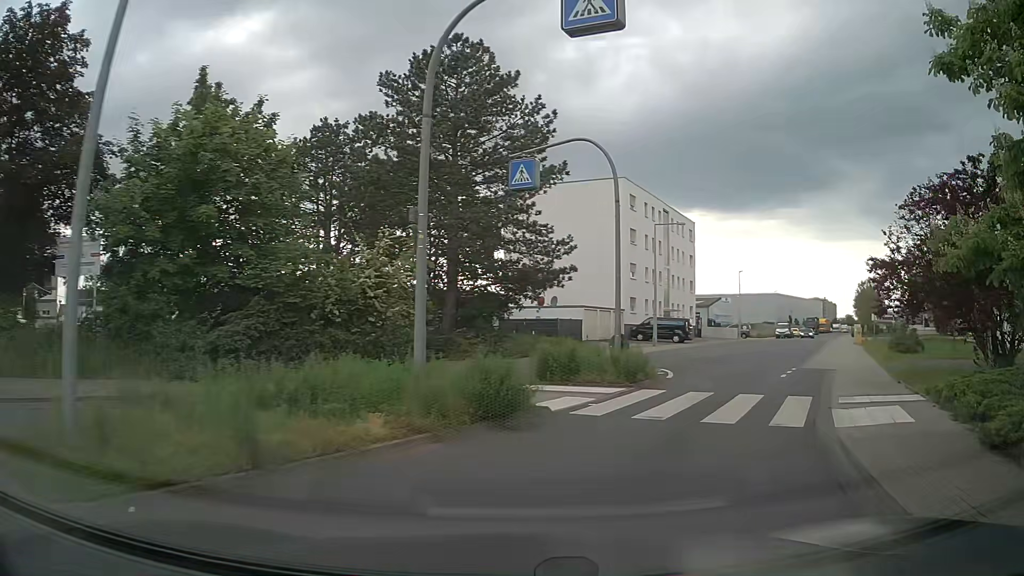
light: Day
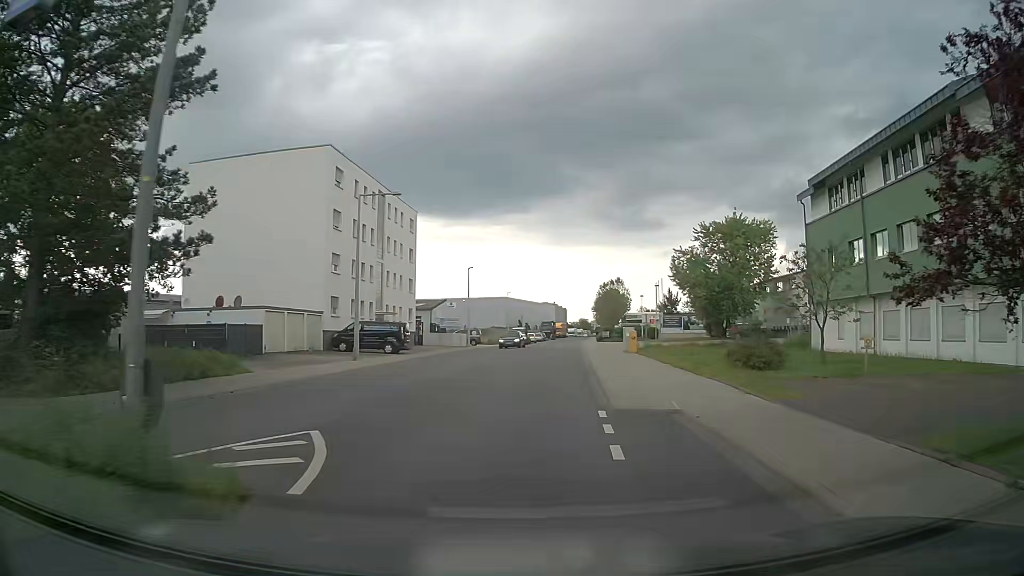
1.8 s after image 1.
(+2.7, +11.6) m; +24°
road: unclassified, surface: asphalt
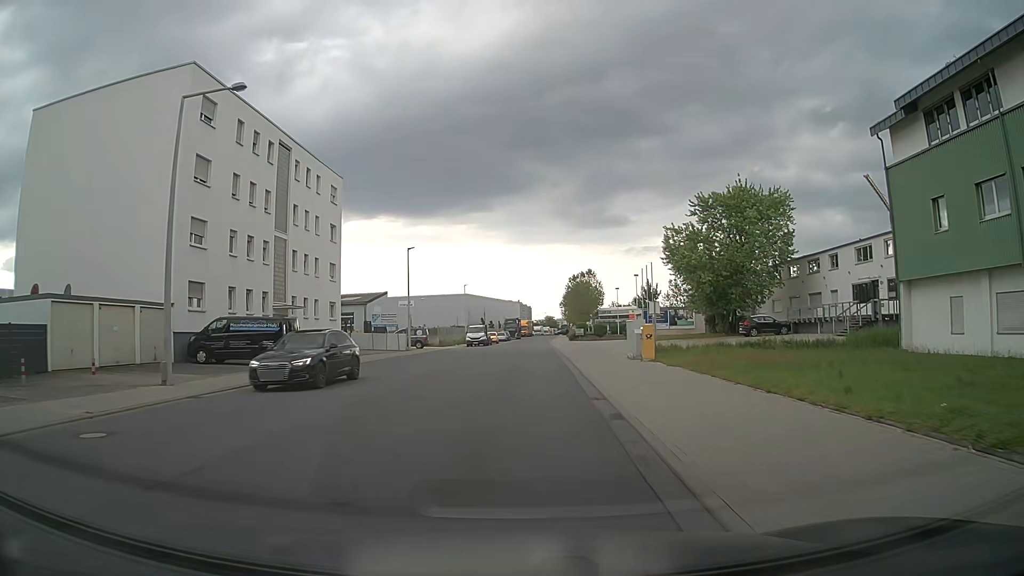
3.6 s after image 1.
(+0.4, +15.5) m; +2°
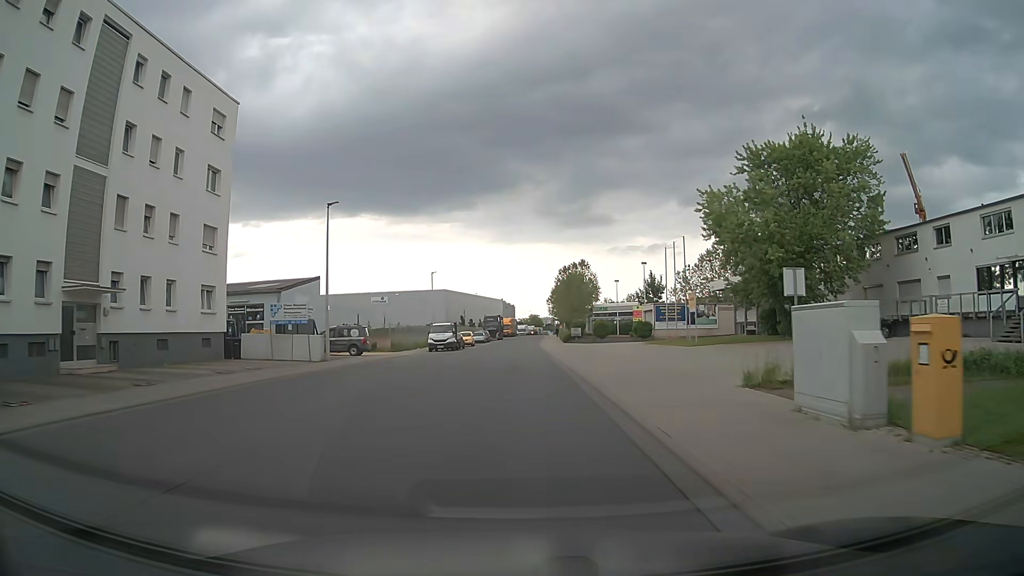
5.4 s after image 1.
(+0.3, +18.8) m; +2°
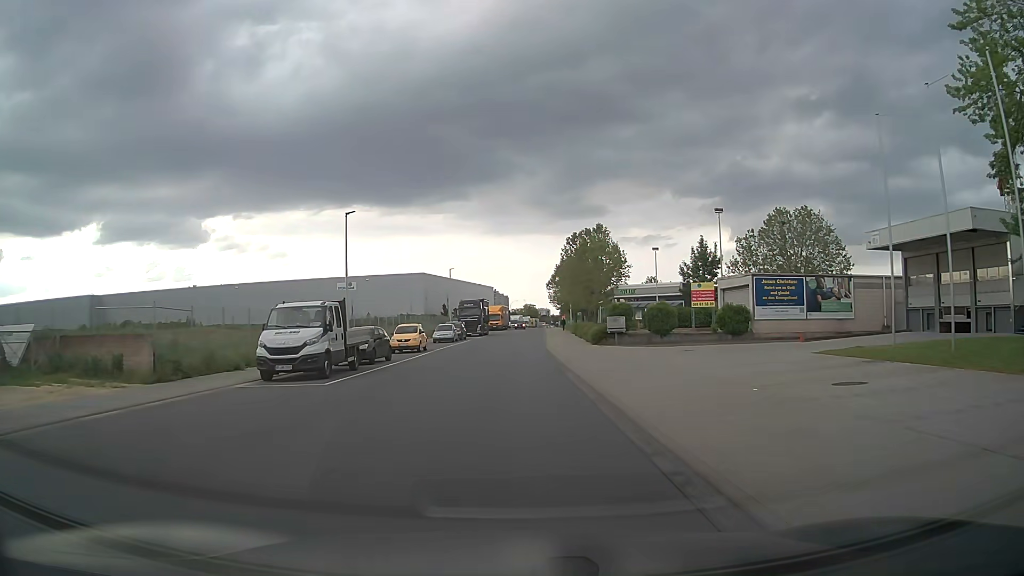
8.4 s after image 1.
(0.0, +34.3) m; +1°
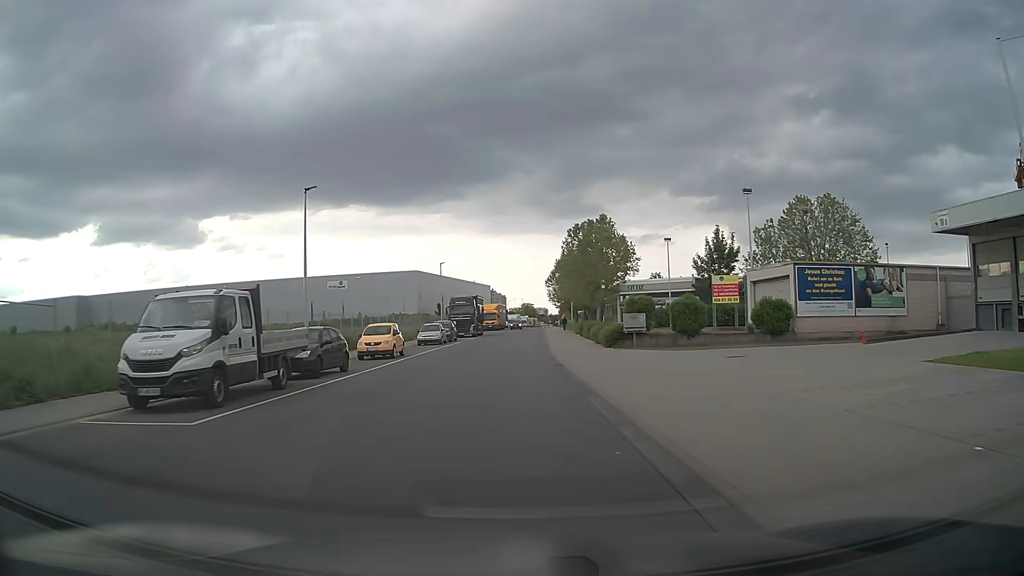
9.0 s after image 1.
(0.0, +7.1) m; 0°
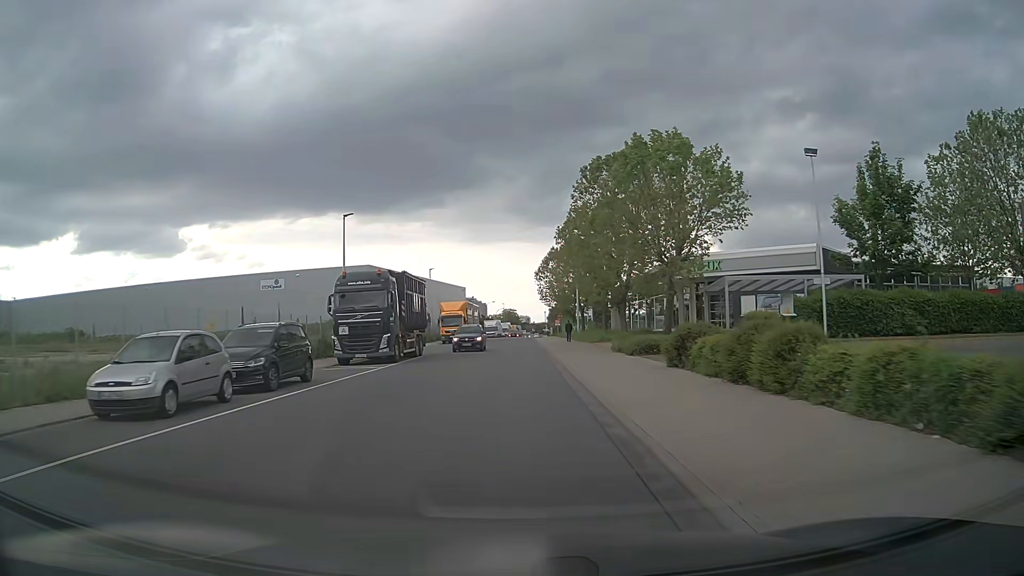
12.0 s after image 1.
(+0.3, +35.9) m; +2°
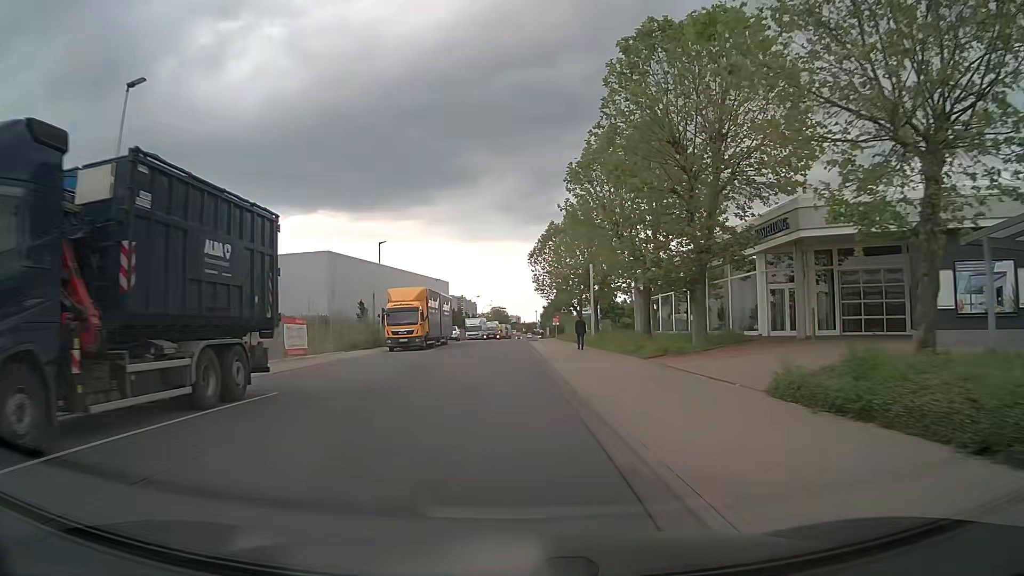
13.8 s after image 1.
(+0.2, +22.2) m; +1°
(0, +10) (0, +20) (0, +30) (0, +40) (0, +50) (0, +60) (0, +70) (0, +80) (+1, +90) (+1, +100) m
